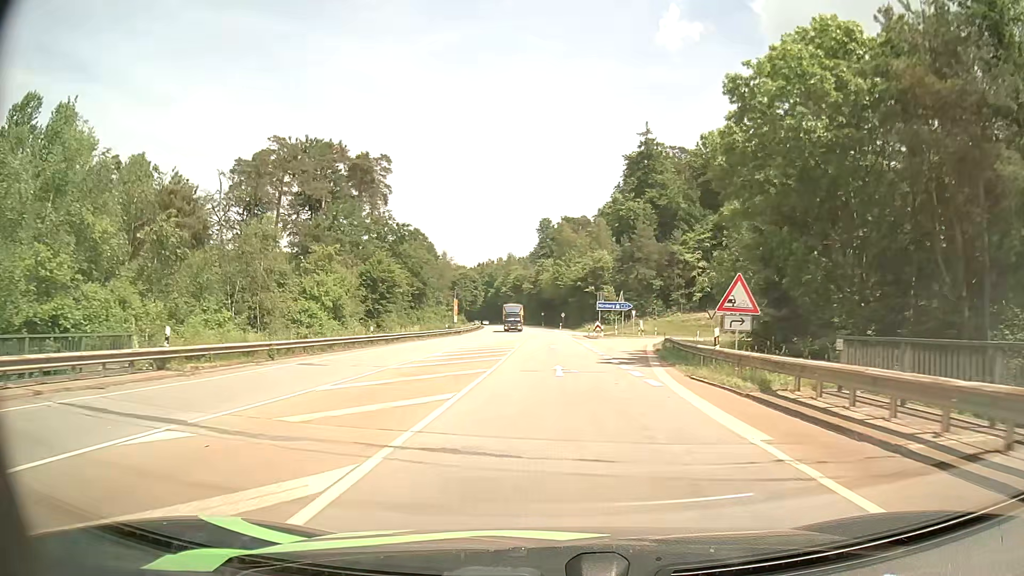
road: secondary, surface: asphalt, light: Day
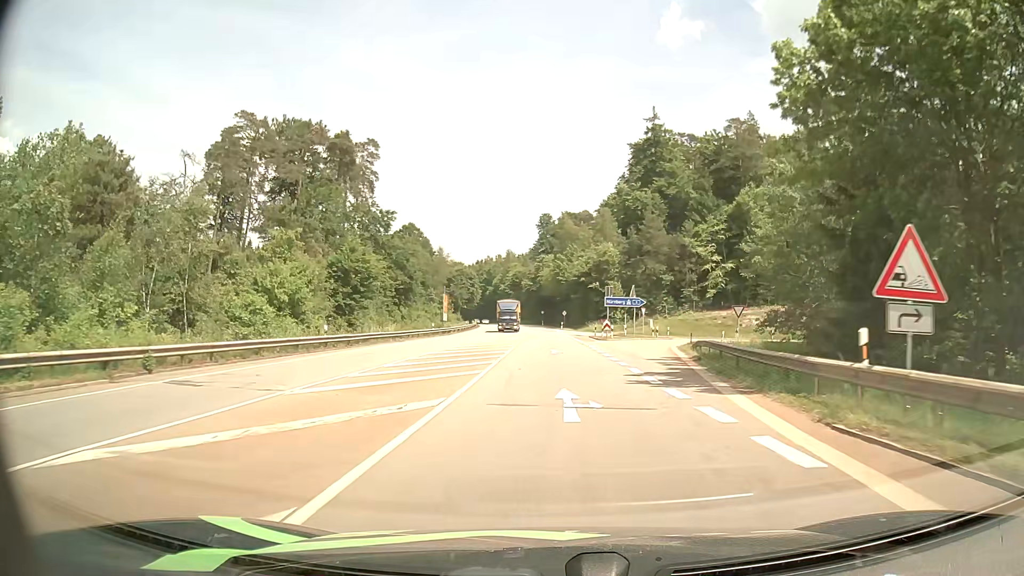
(0.0, +9.0) m; 0°
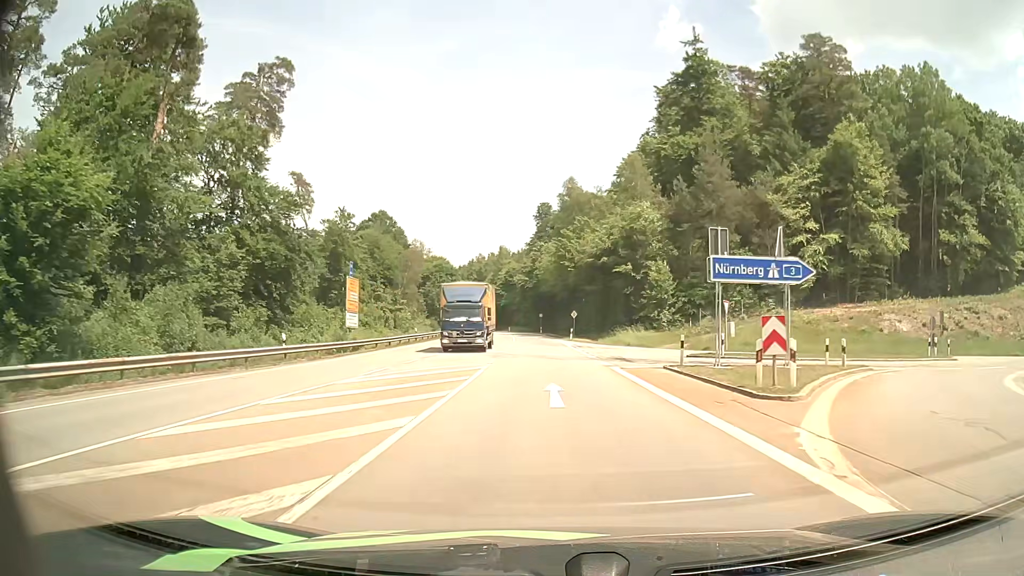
(+0.2, +37.7) m; 0°
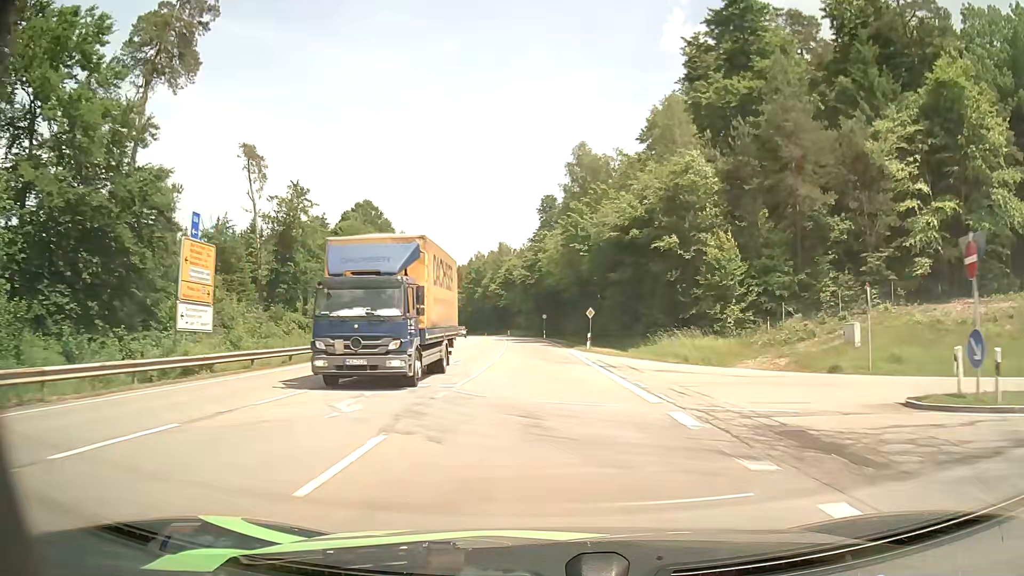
(-0.1, +19.7) m; -1°
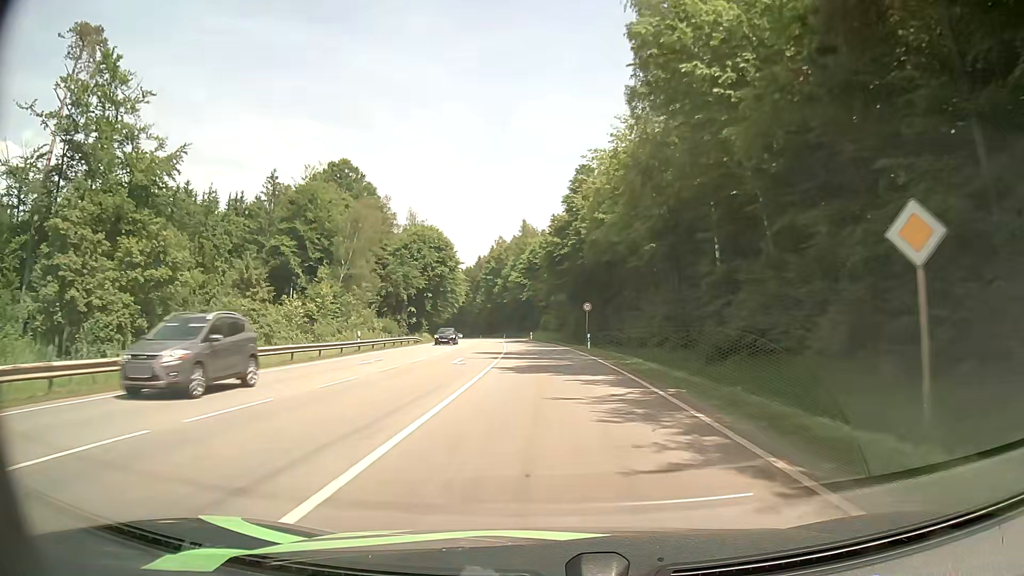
(-0.7, +40.9) m; -3°
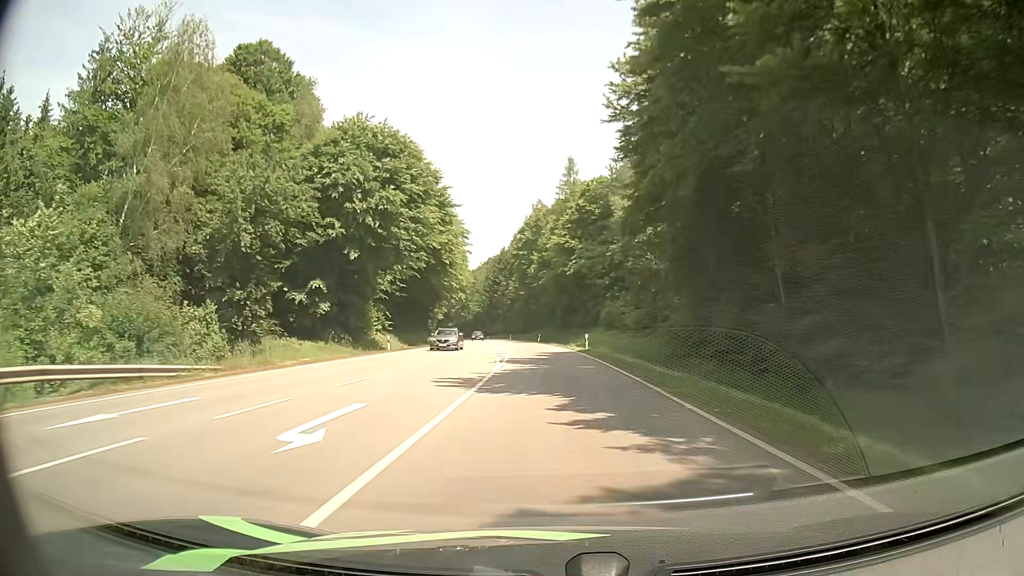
(-1.5, +53.6) m; -4°
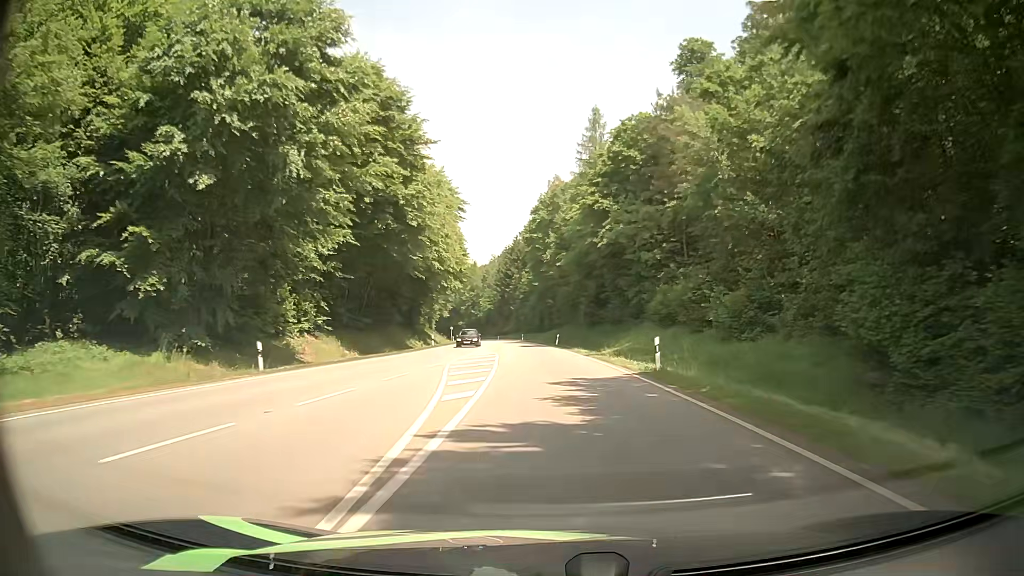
(-0.2, +22.0) m; -1°
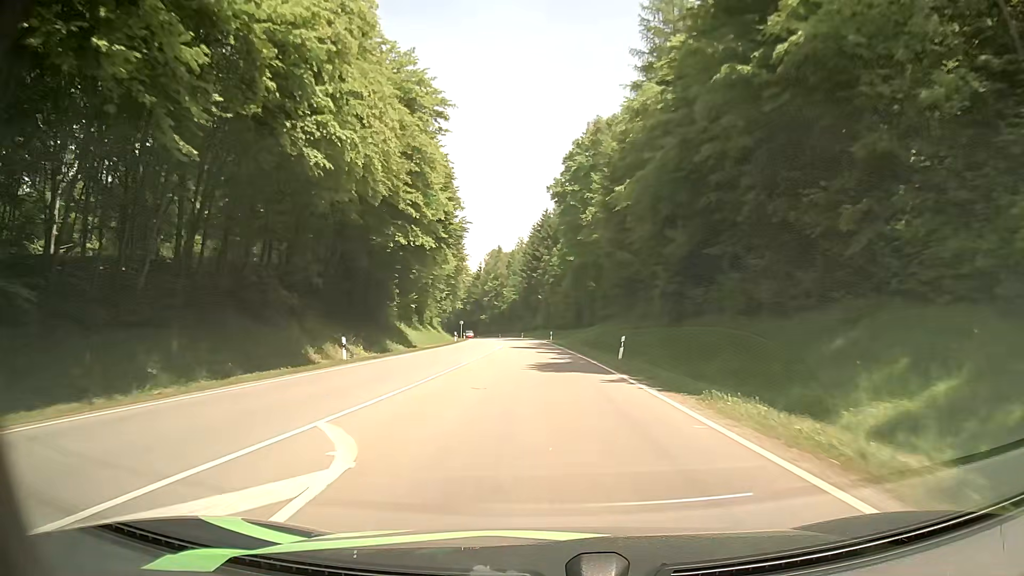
(-0.6, +33.4) m; -3°
(0, +10) (0, +20) (-1, +30) (-1, +40) (-2, +50) (-2, +60) (-3, +70) (-4, +80) (-5, +90) (-6, +100) m
